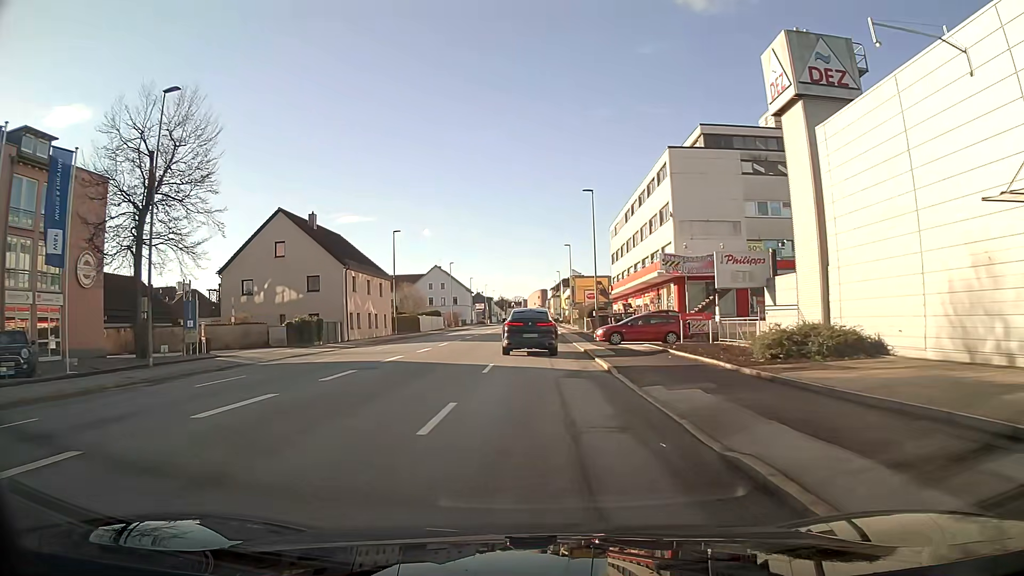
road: tertiary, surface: asphalt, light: Day
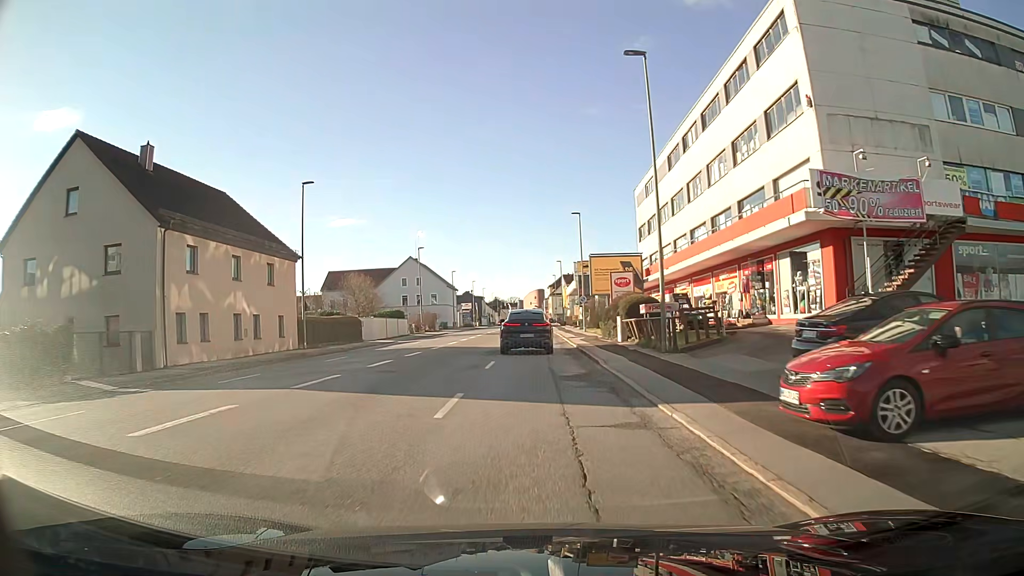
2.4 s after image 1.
(+0.1, +25.8) m; 0°
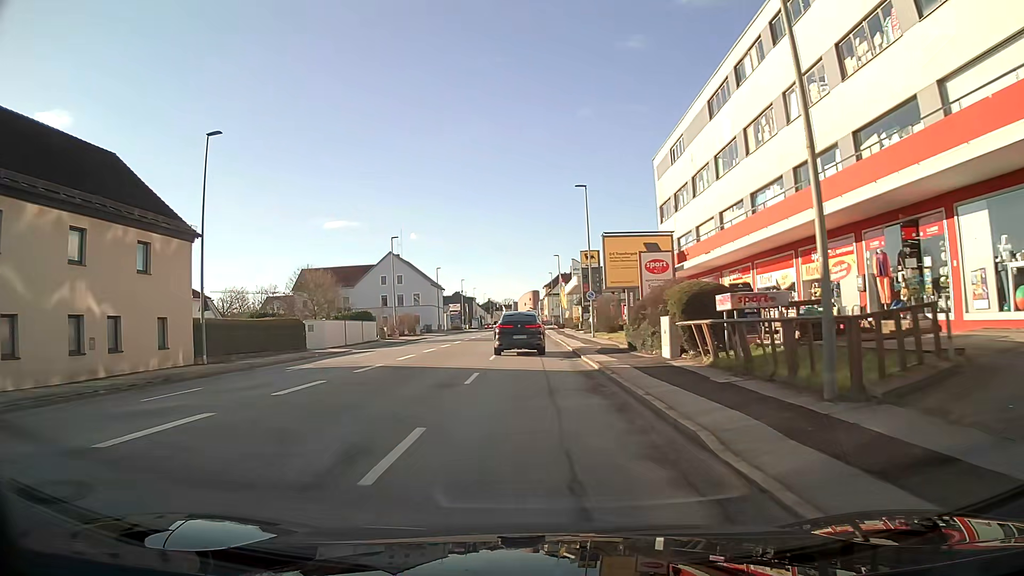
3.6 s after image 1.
(0.0, +12.7) m; 0°
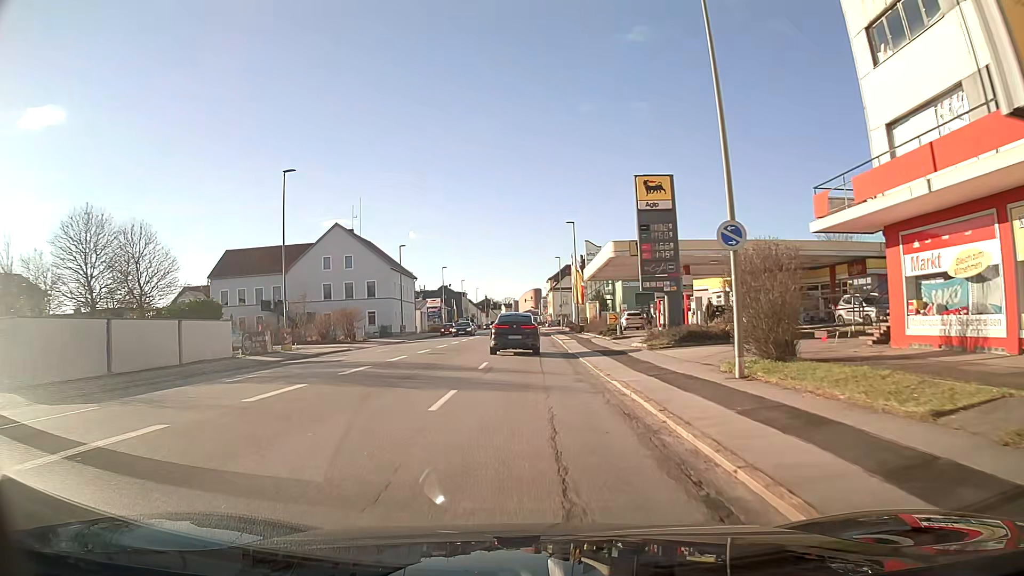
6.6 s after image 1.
(0.0, +31.6) m; 0°
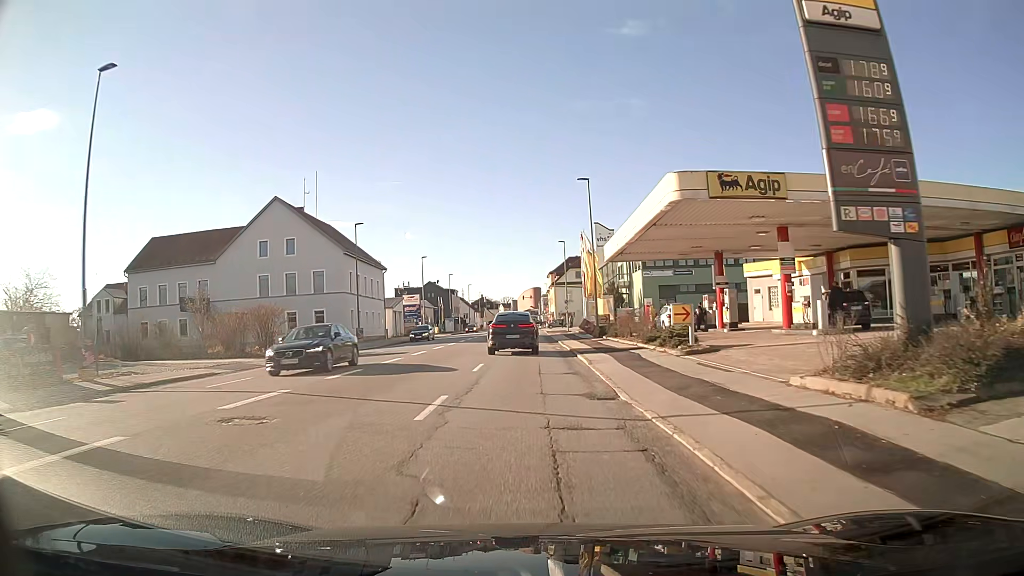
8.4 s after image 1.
(0.0, +19.0) m; 0°
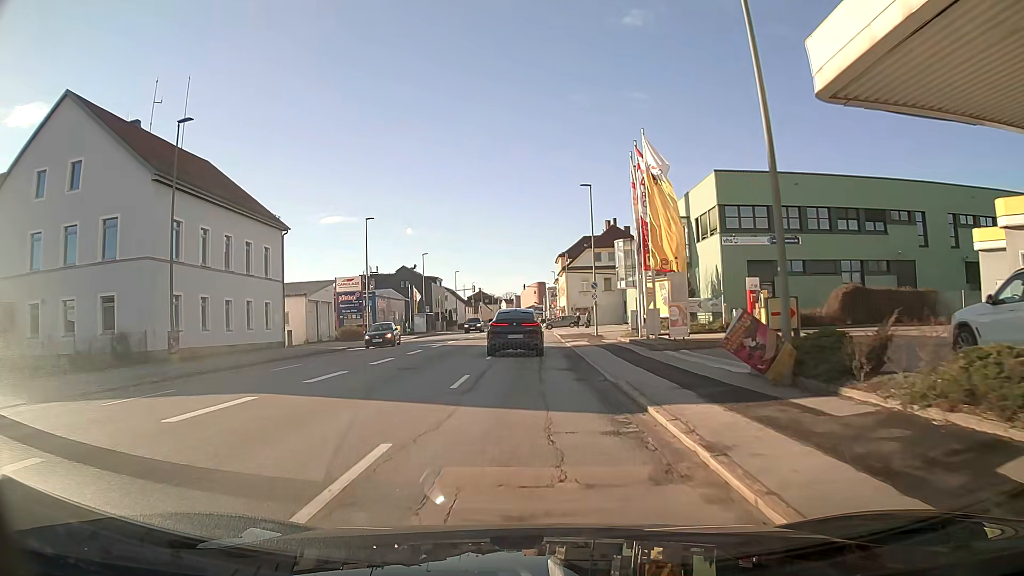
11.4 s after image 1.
(-0.1, +31.9) m; 0°
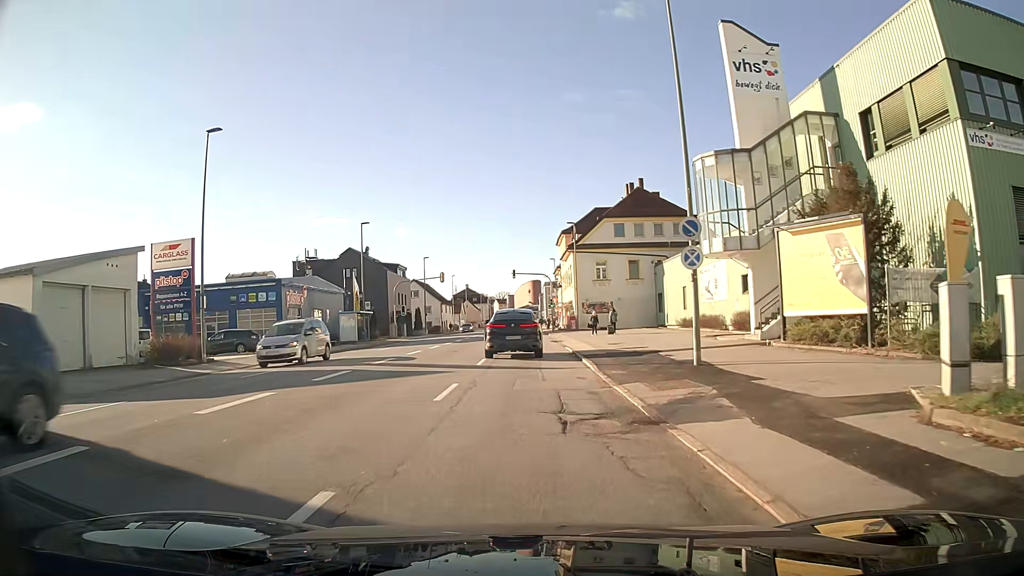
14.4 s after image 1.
(0.0, +29.1) m; 0°
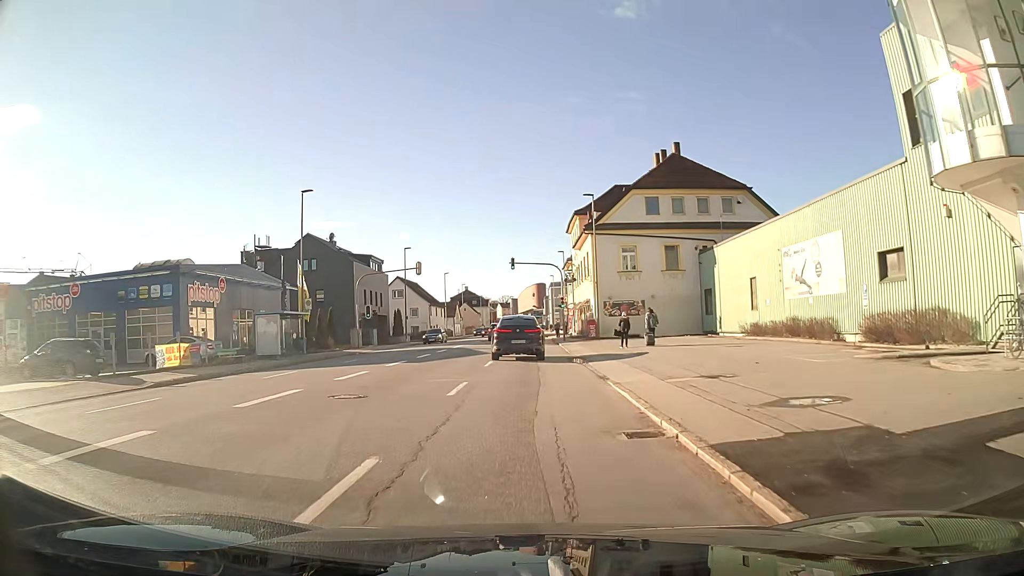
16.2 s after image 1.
(-0.1, +16.5) m; -1°
